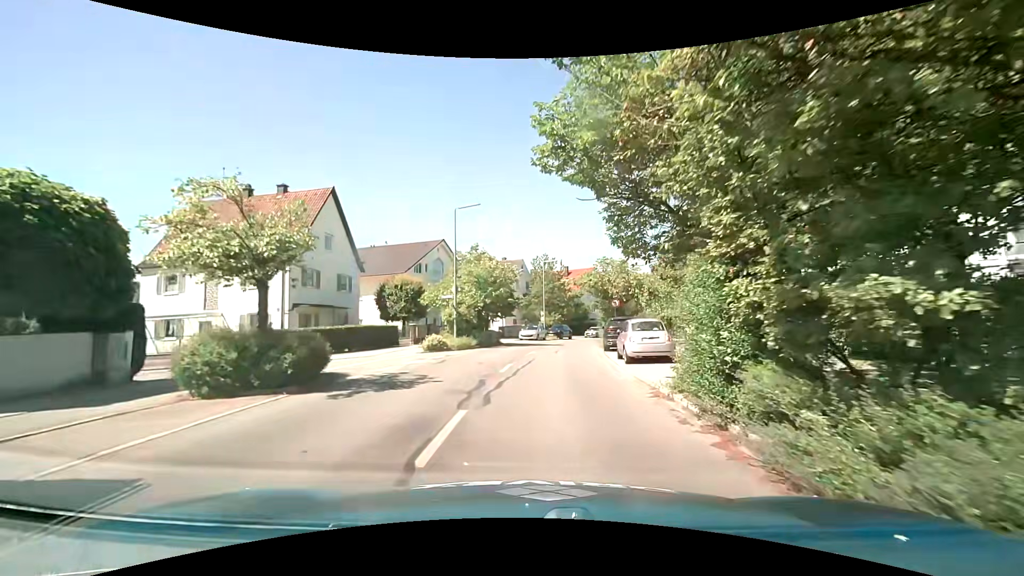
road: tertiary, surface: asphalt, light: Day
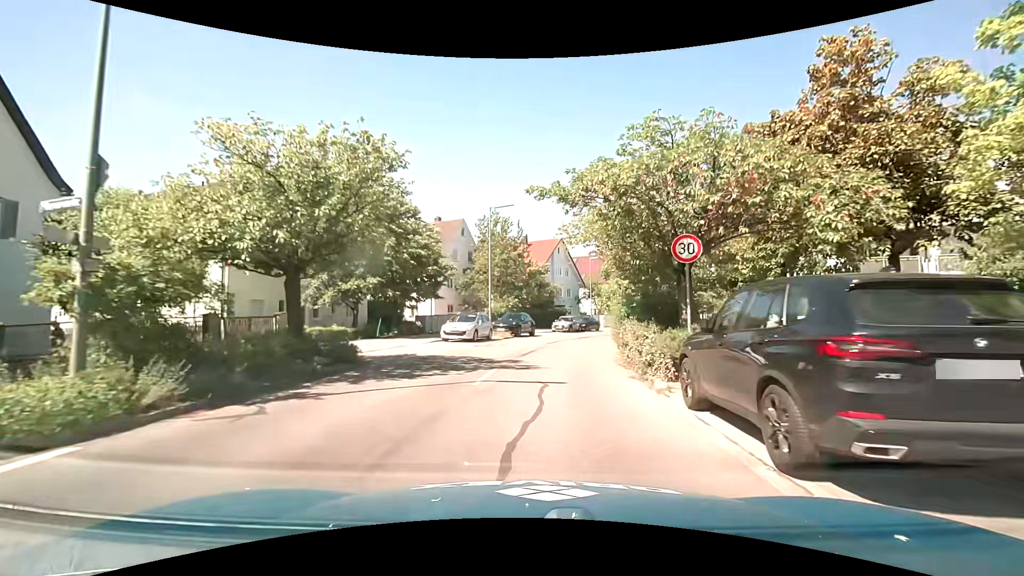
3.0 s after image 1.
(+1.3, +21.7) m; +5°
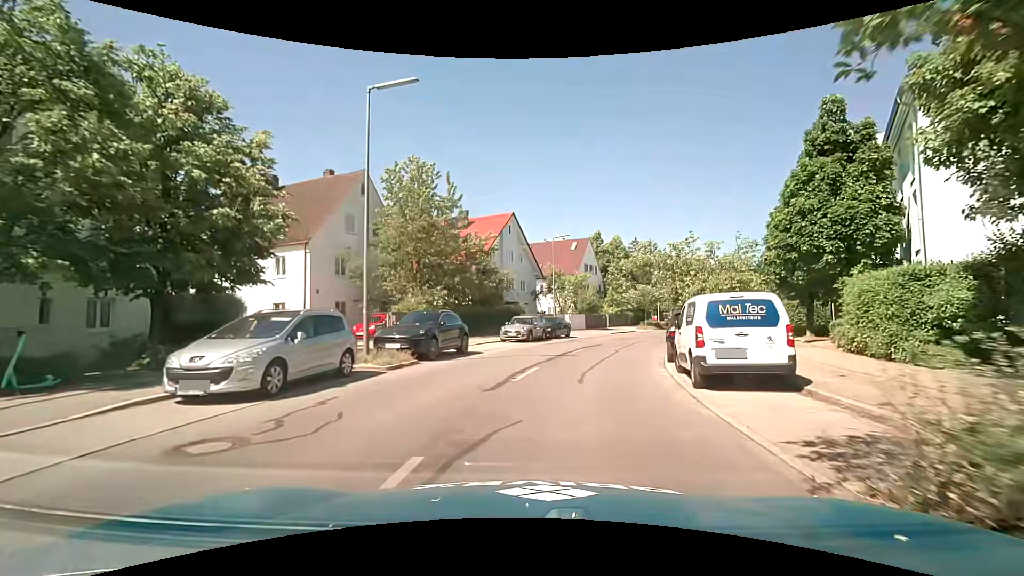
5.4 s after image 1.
(+0.9, +16.6) m; +8°
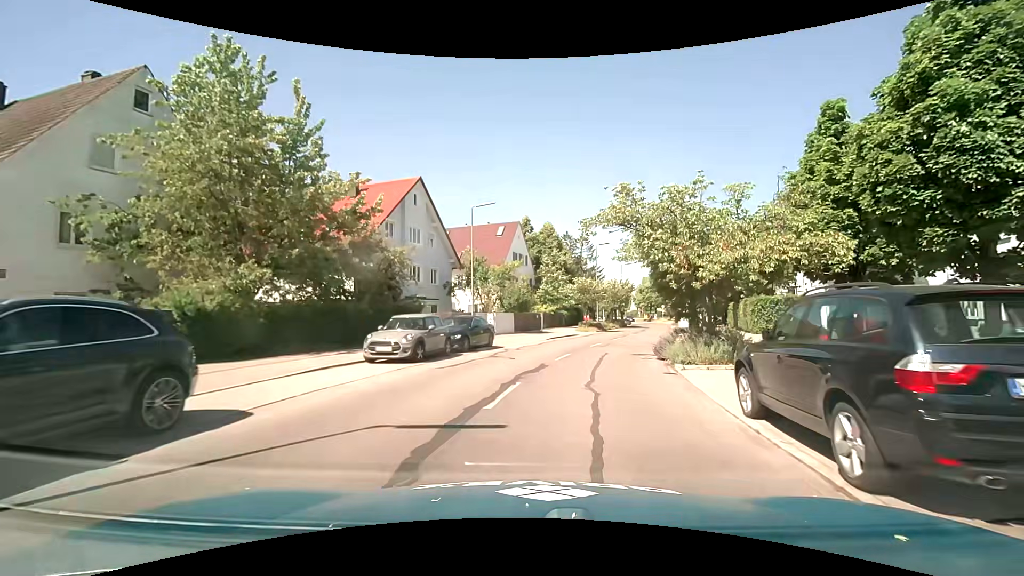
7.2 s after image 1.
(+0.6, +12.2) m; +7°
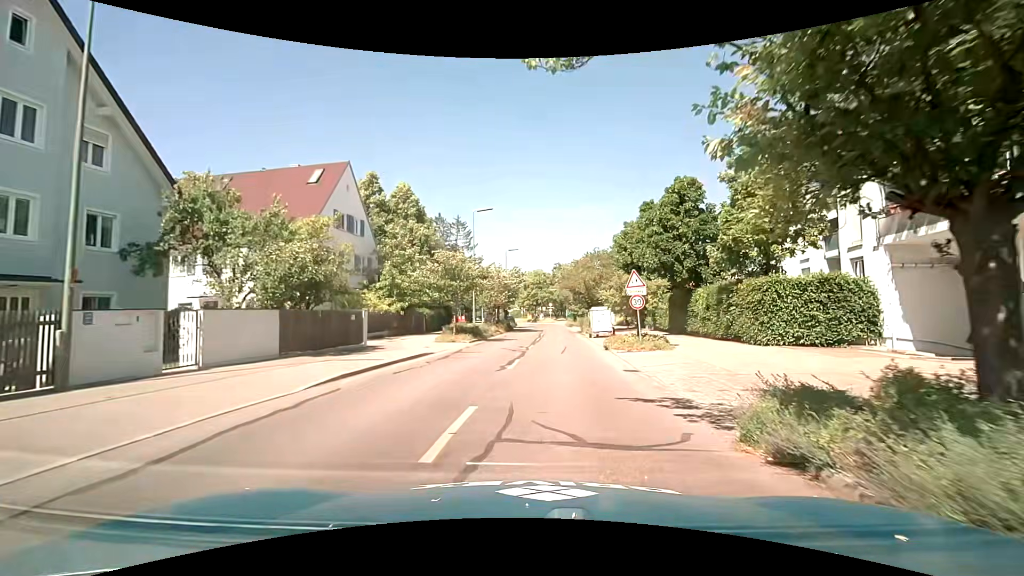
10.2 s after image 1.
(+2.4, +20.1) m; +14°
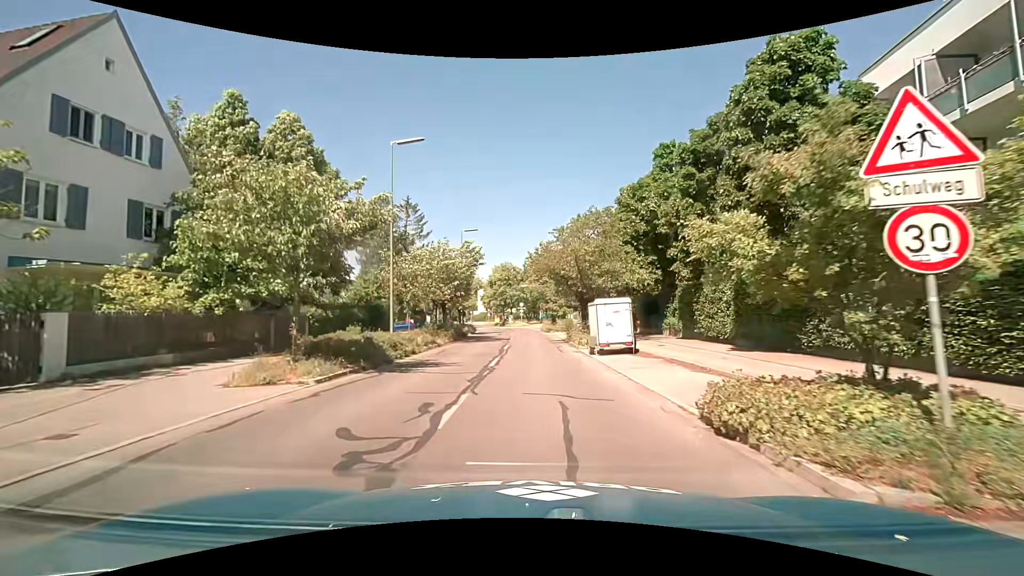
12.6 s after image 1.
(+0.7, +16.6) m; +3°
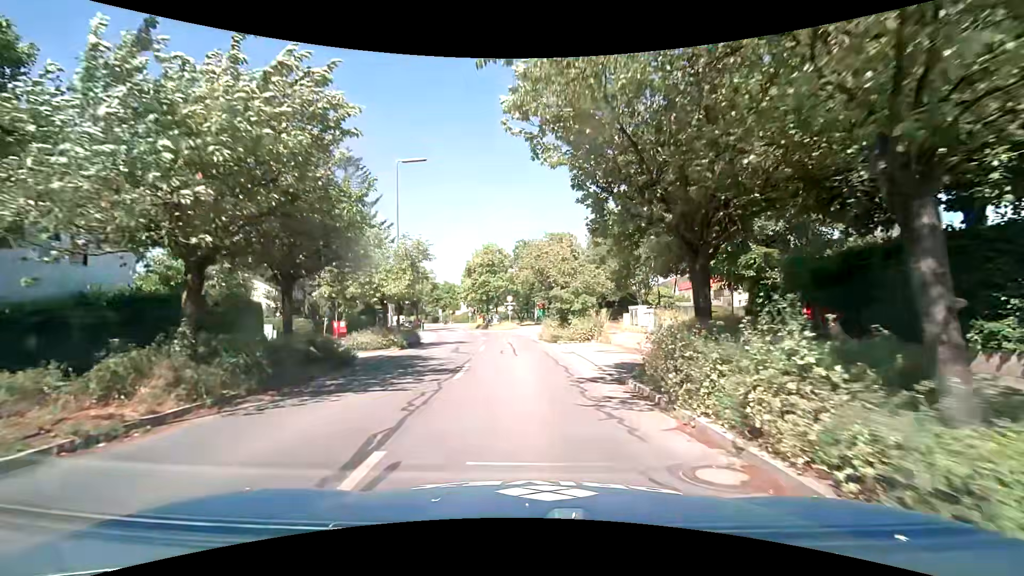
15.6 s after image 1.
(+0.4, +22.2) m; +2°
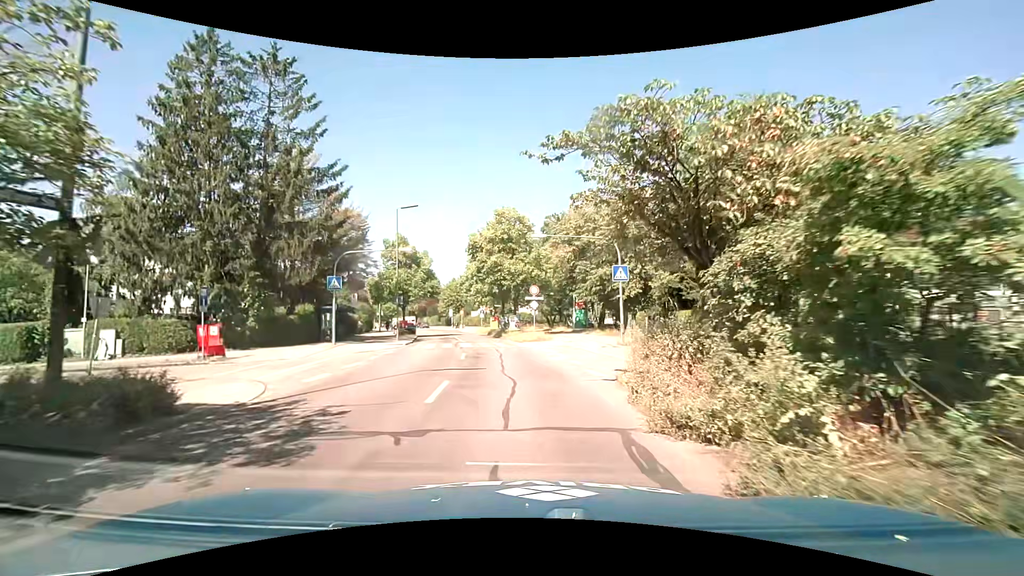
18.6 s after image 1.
(-0.7, +21.2) m; -4°
(0, +10) (-1, +20) (-2, +30) (-3, +40) (-5, +50) (-7, +59) (-10, +69) (-13, +79) (-16, +88) (-19, +98) m
